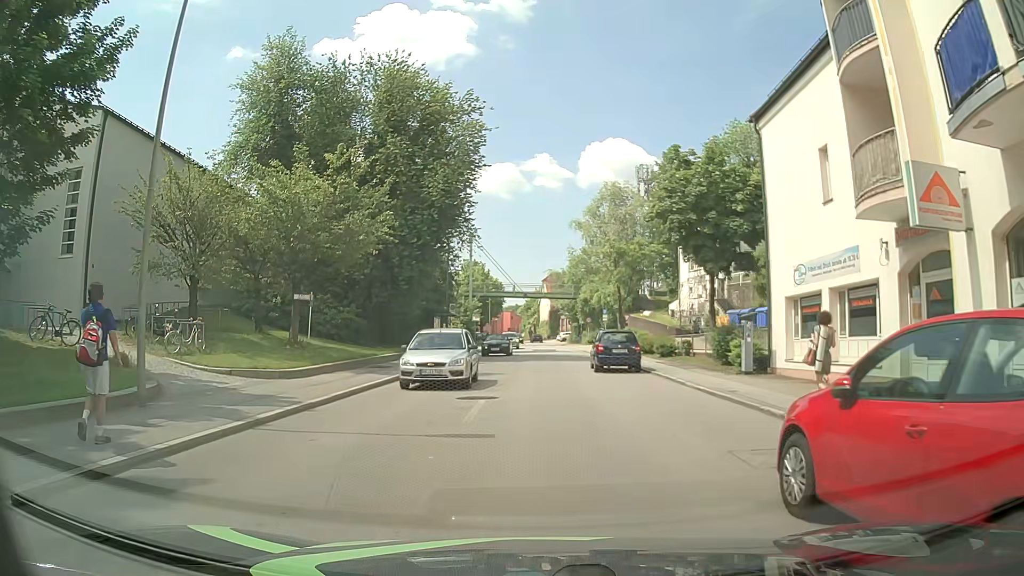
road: tertiary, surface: asphalt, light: Day
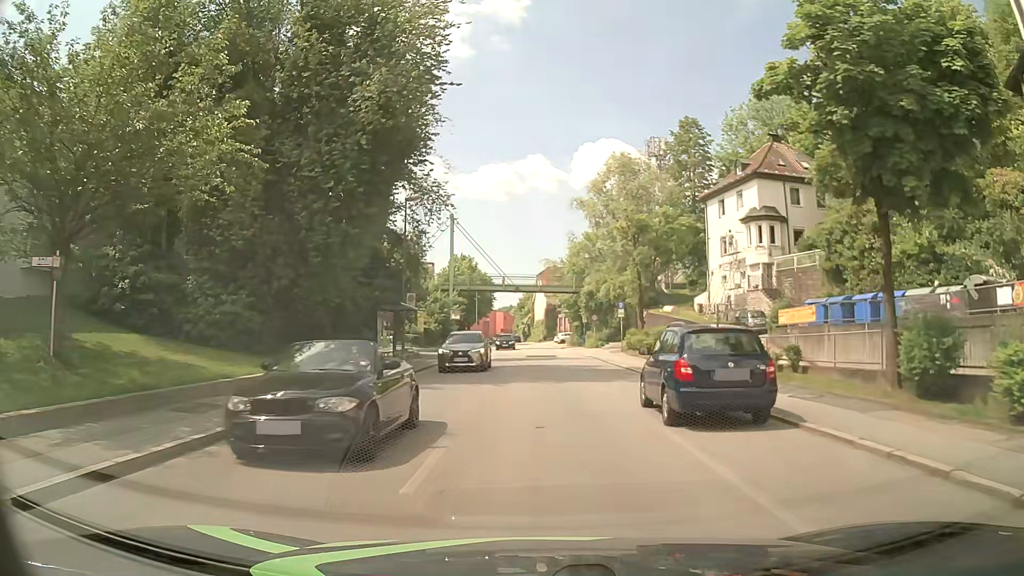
(+0.1, +13.6) m; -1°
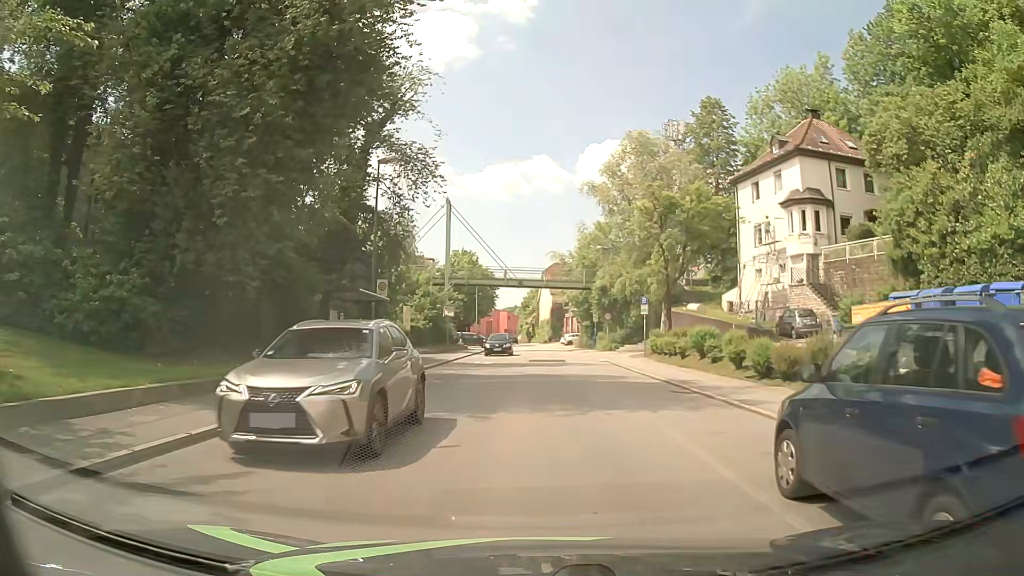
(+0.1, +7.2) m; +1°
(0, +10) (+1, +20) (+1, +30) (+1, +40) (+1, +50) (+1, +60) (+1, +70) (+1, +80) (0, +90) (-1, +100) m
